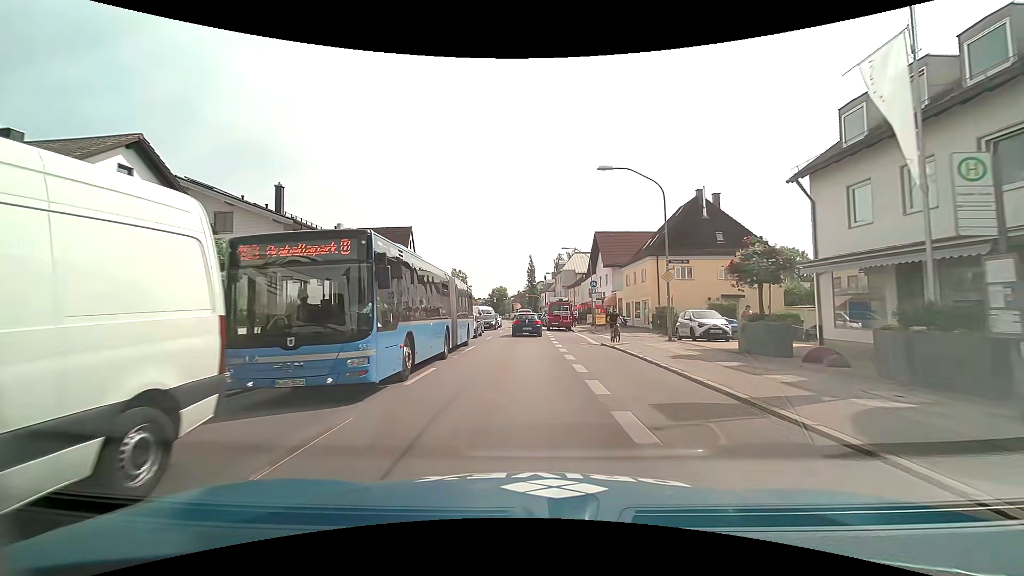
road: secondary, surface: asphalt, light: Day
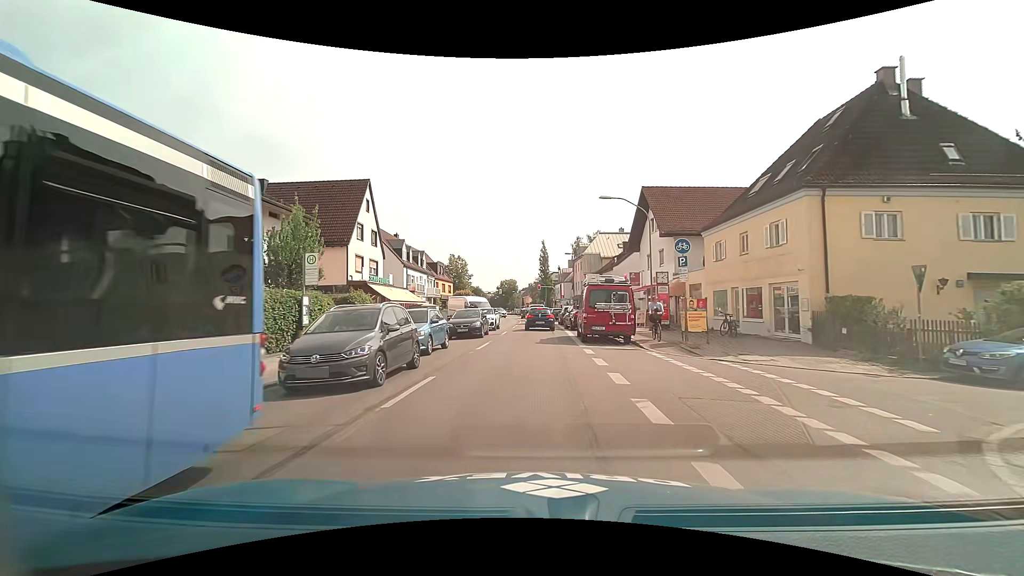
(-0.4, +20.9) m; -2°
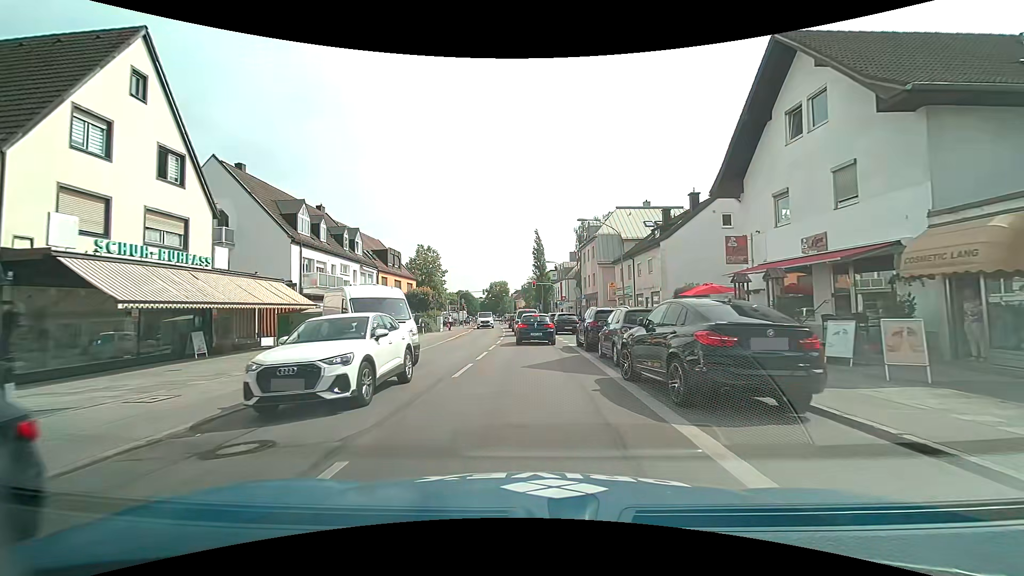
(+0.3, +24.5) m; +1°
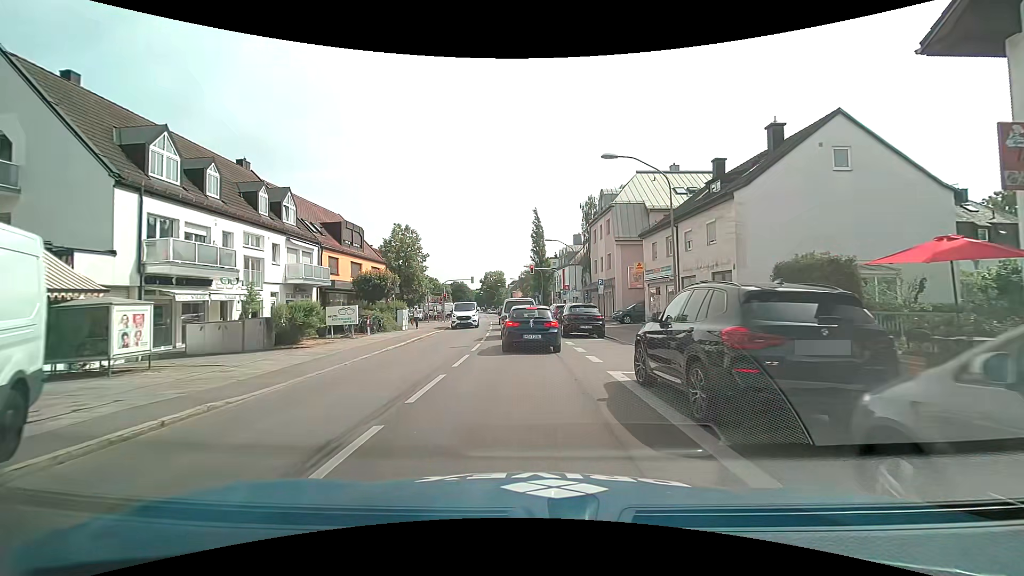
(0.0, +12.8) m; 0°
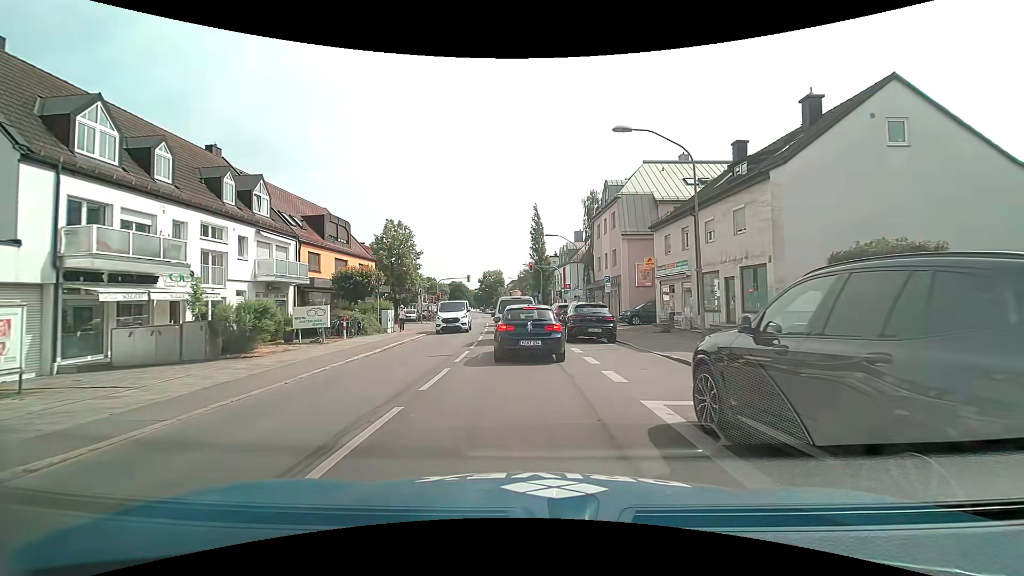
(0.0, +3.2) m; 0°
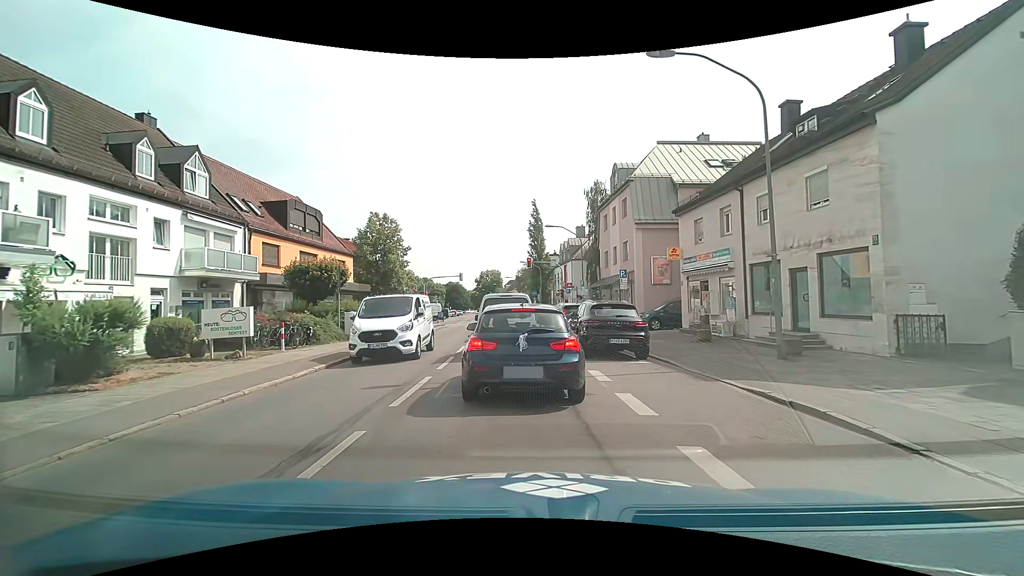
(0.0, +5.4) m; -1°
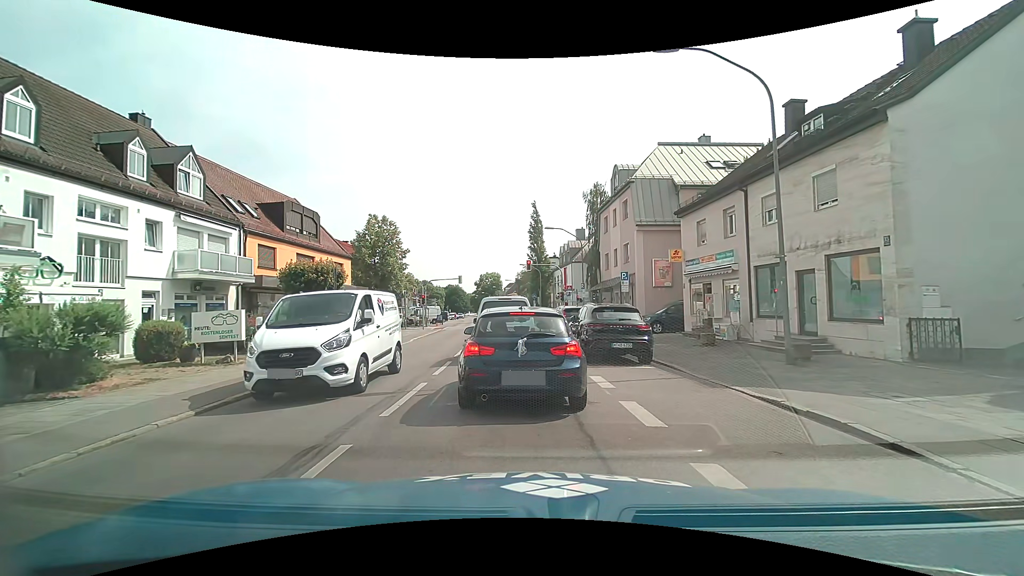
(0.0, +0.4) m; 0°
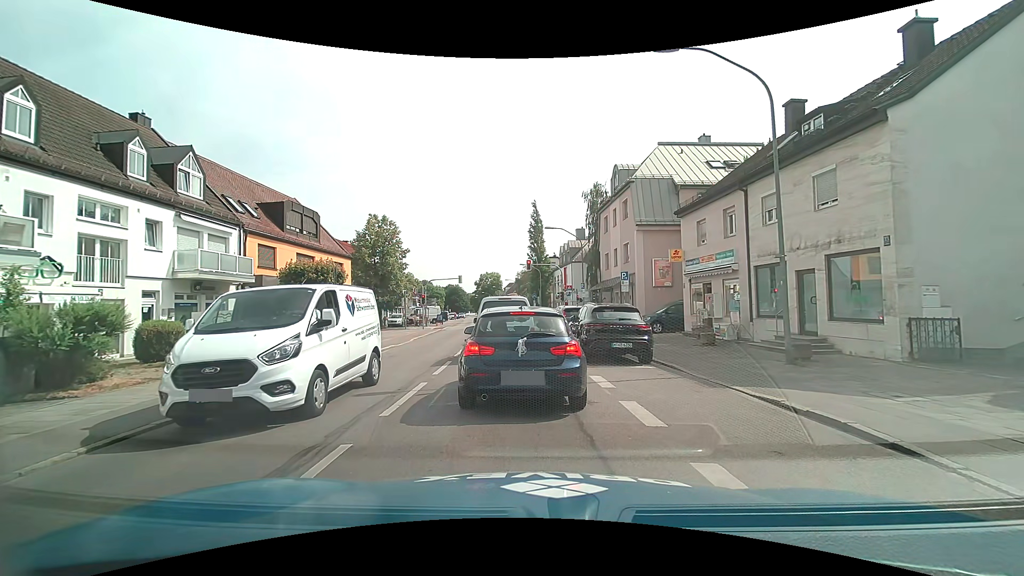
(0.0, 0.0) m; 0°
(0, +10) (-1, +20) (-1, +30) (-2, +40) (-2, +50) (-3, +60) (-4, +70) (-5, +80) (-6, +90) (-7, +100) m
